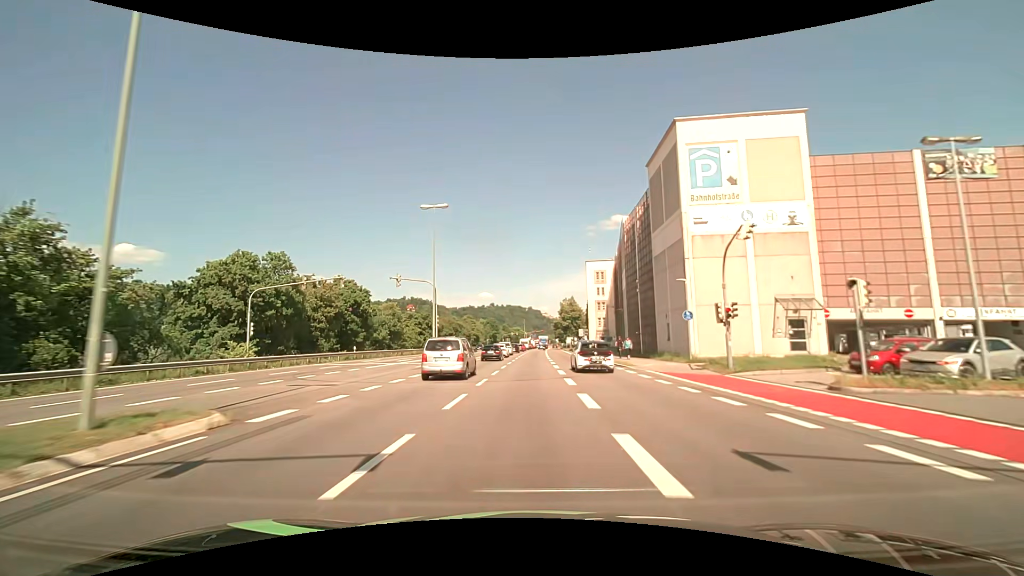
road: primary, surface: asphalt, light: Day
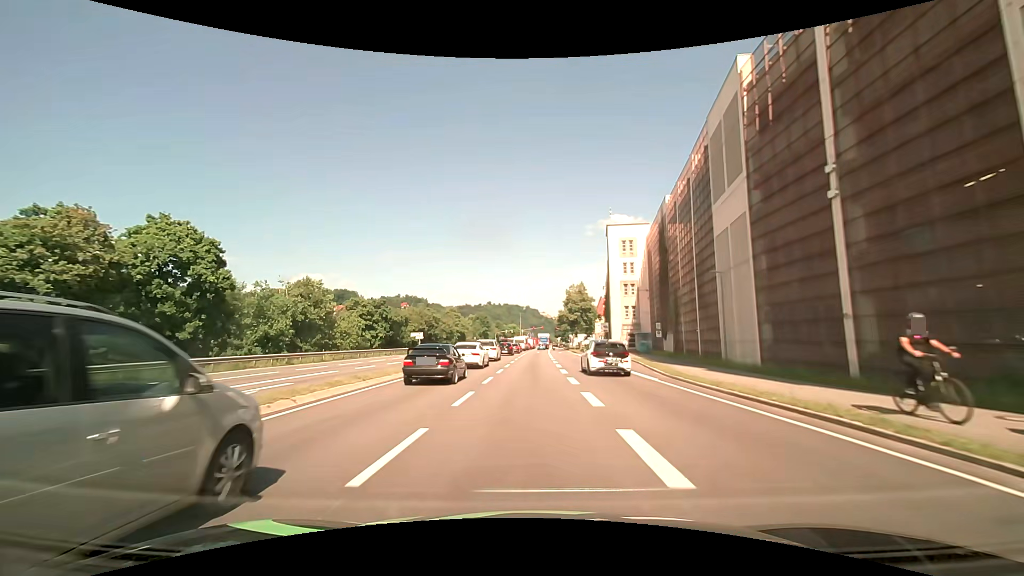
(+0.1, +29.4) m; 0°
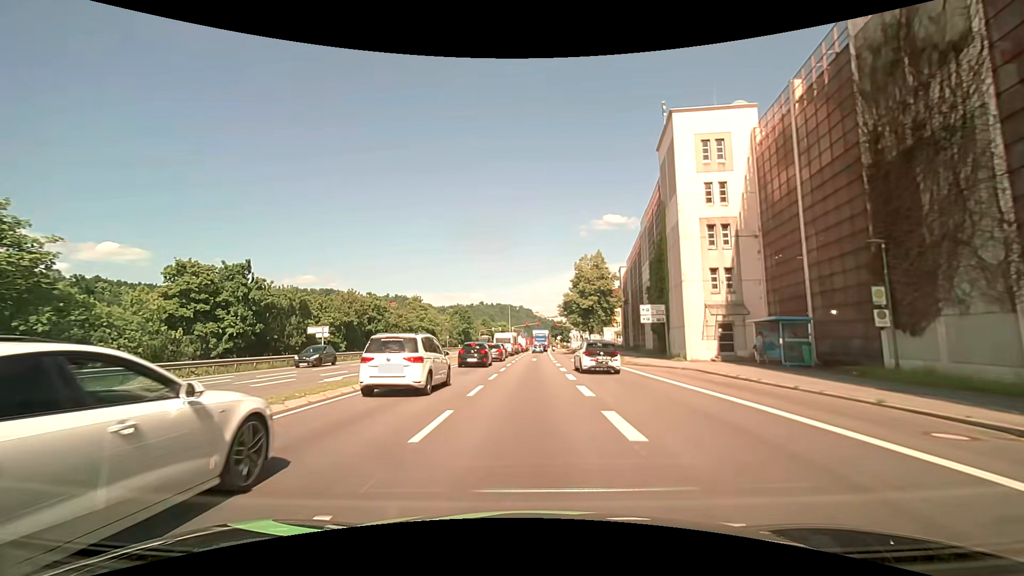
(+0.3, +33.5) m; +1°
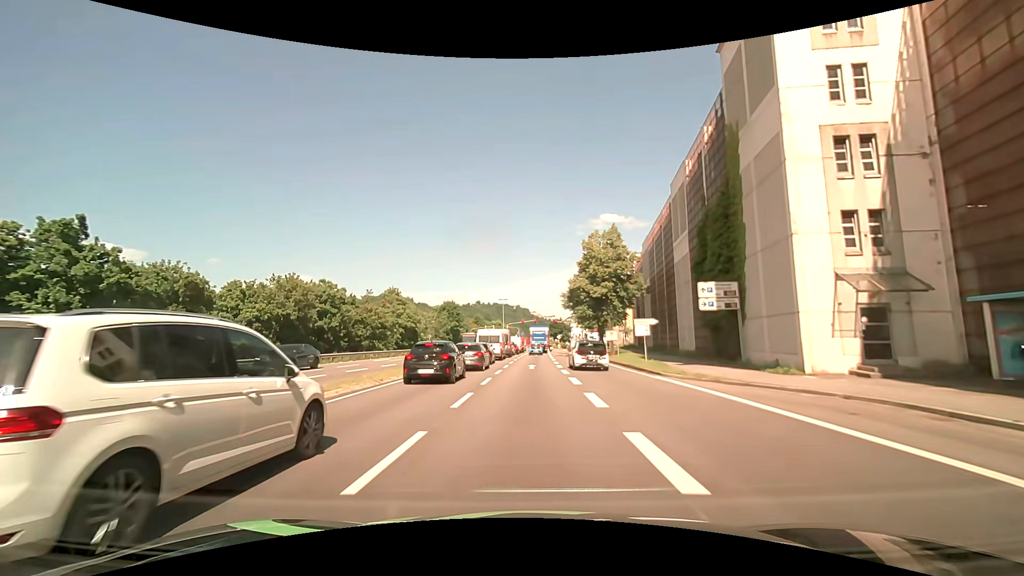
(+0.1, +14.2) m; +1°
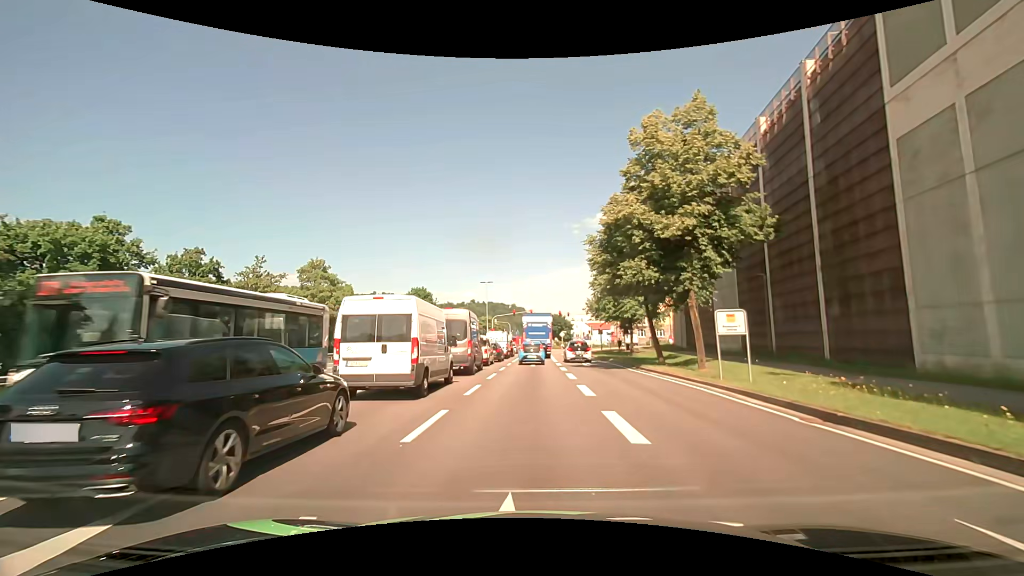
(+0.2, +27.2) m; +1°
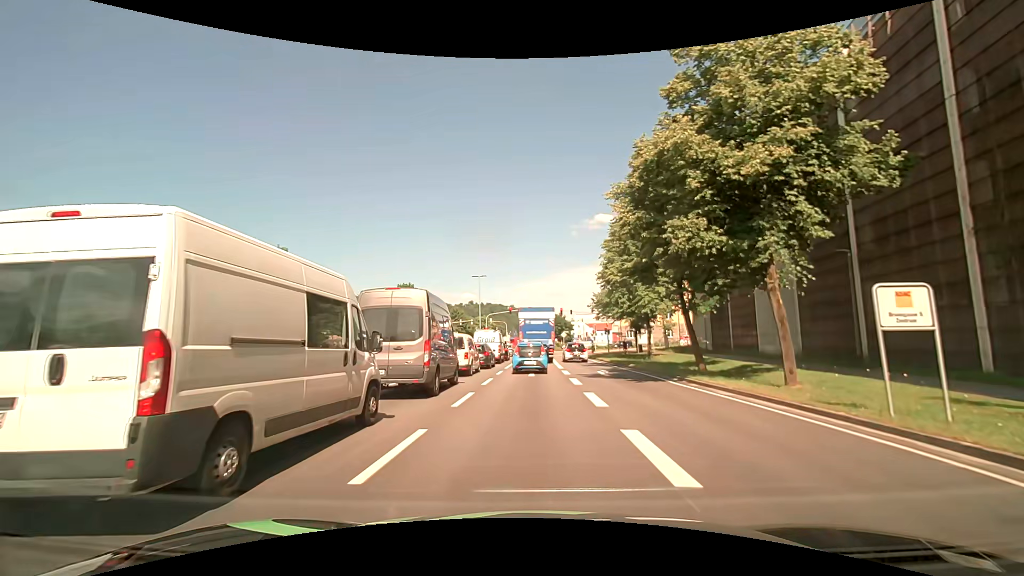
(-0.1, +7.9) m; -1°
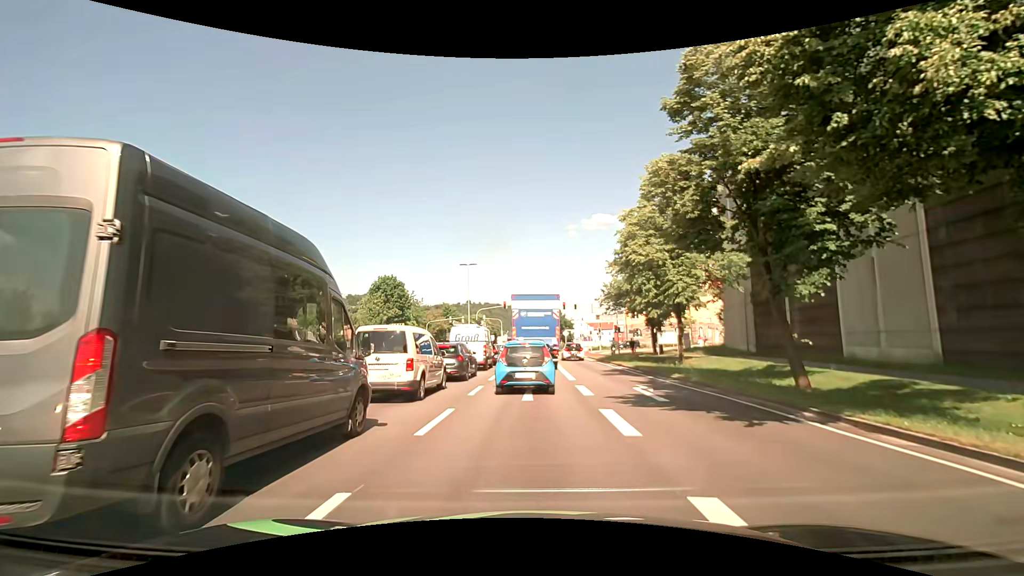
(0.0, +9.1) m; -1°
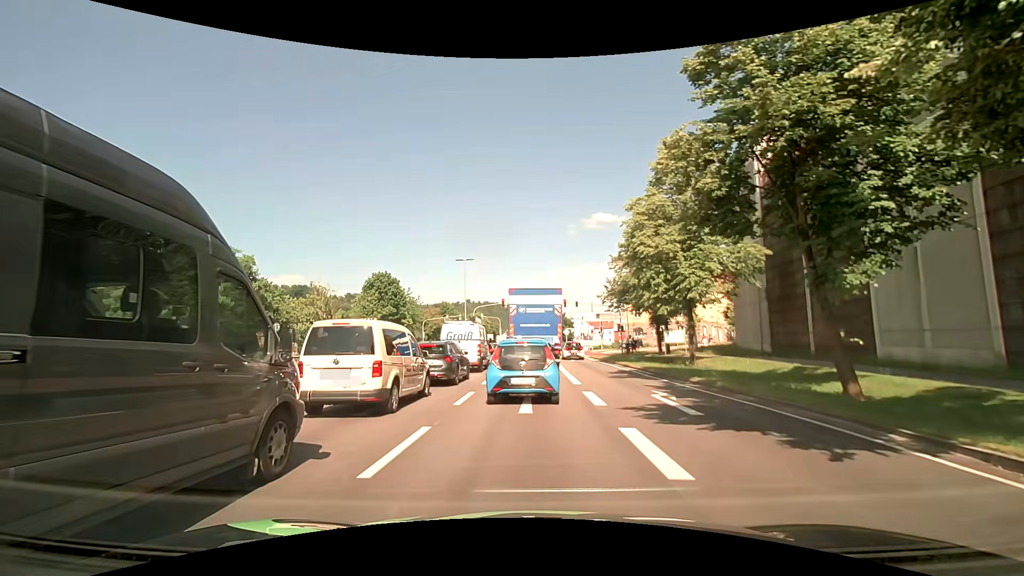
(0.0, +2.3) m; +1°
